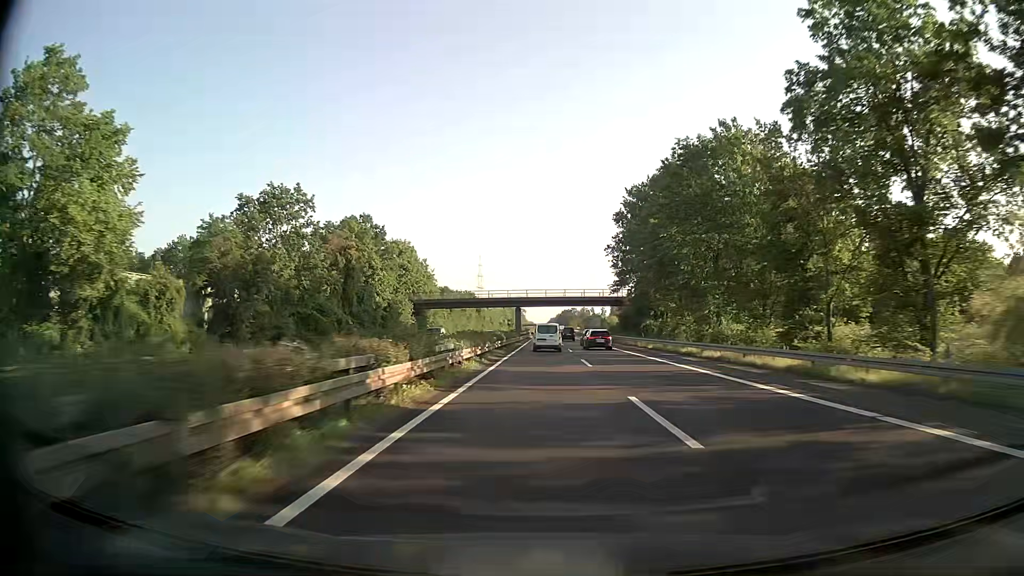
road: trunk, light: Day
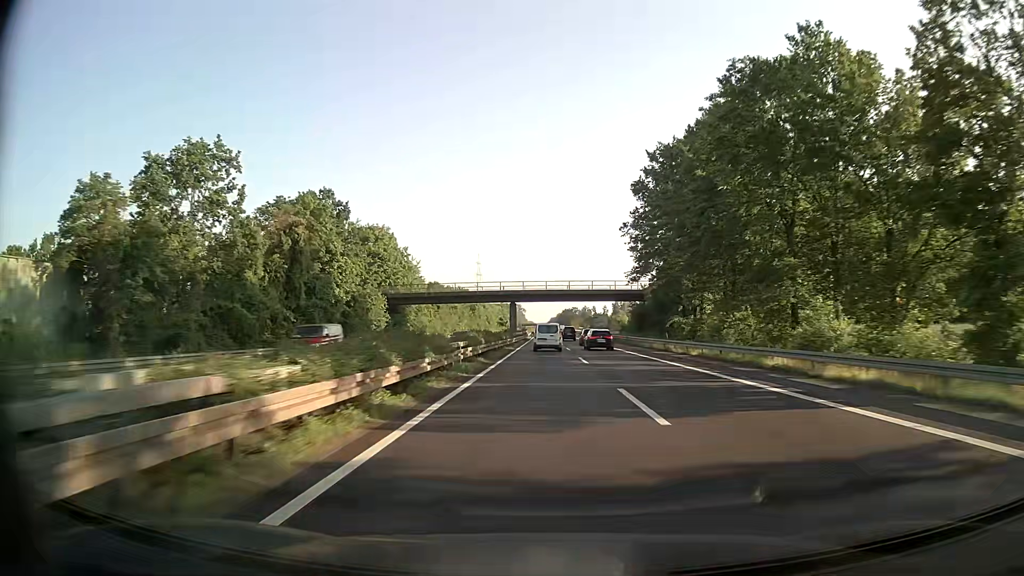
(0.0, +16.1) m; 0°
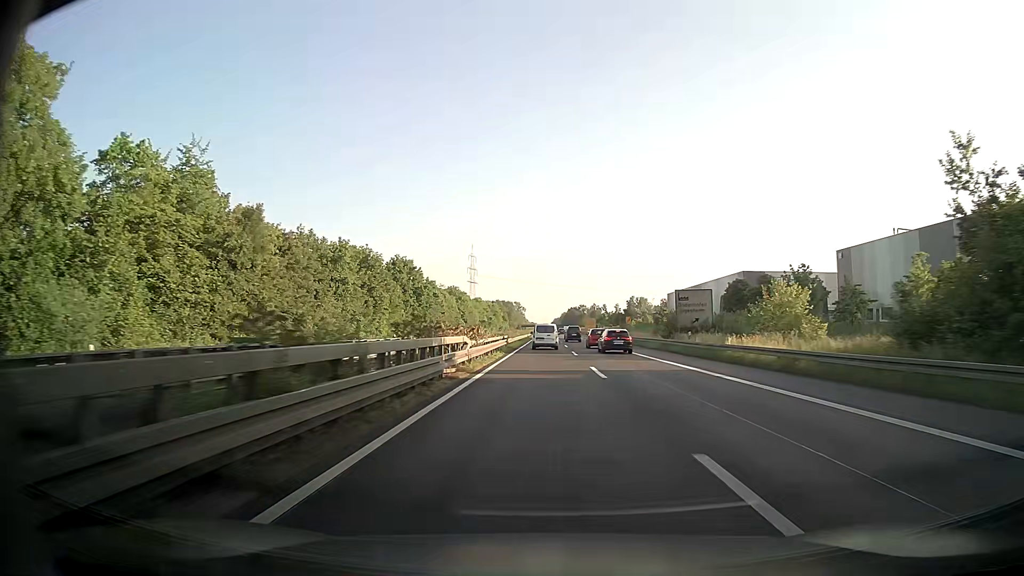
(0.0, +80.6) m; 0°
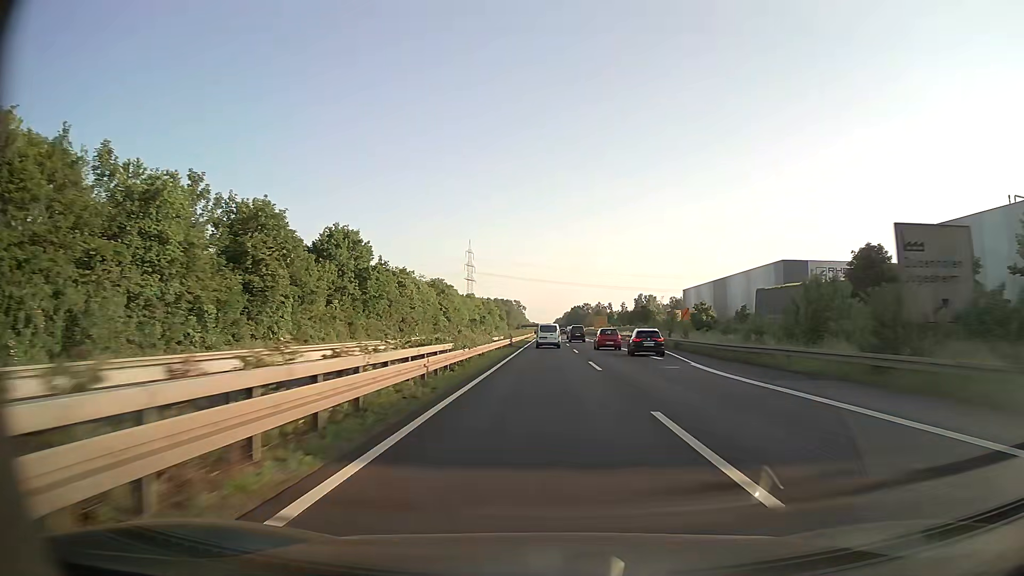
(0.0, +32.2) m; 0°
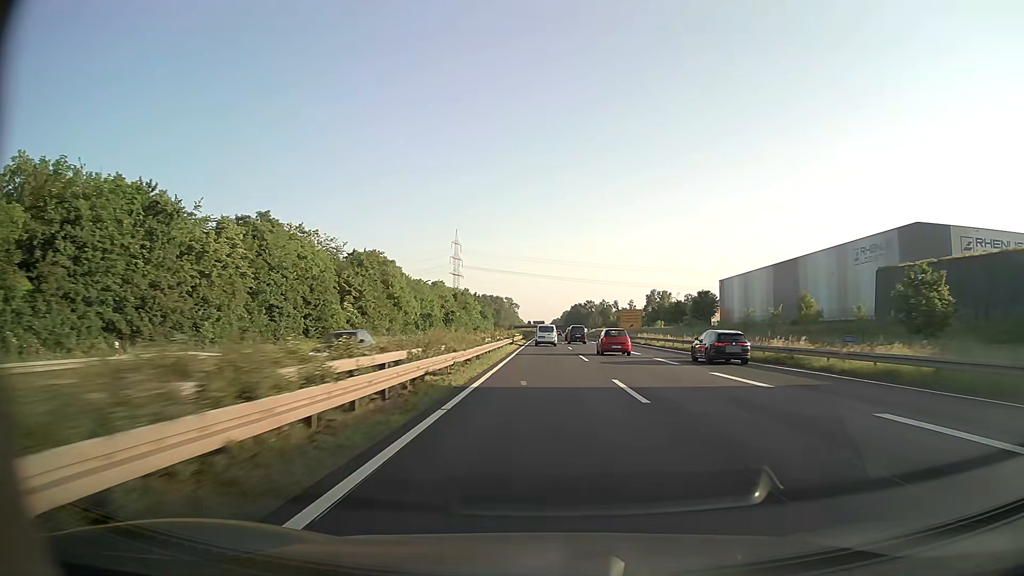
(+0.2, +64.4) m; 0°
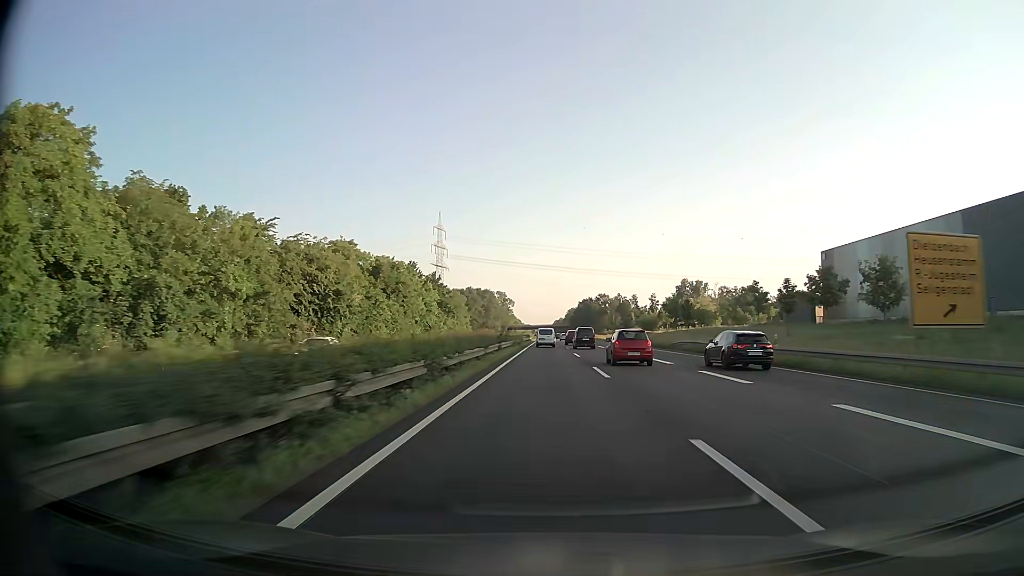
(0.0, +82.6) m; 0°
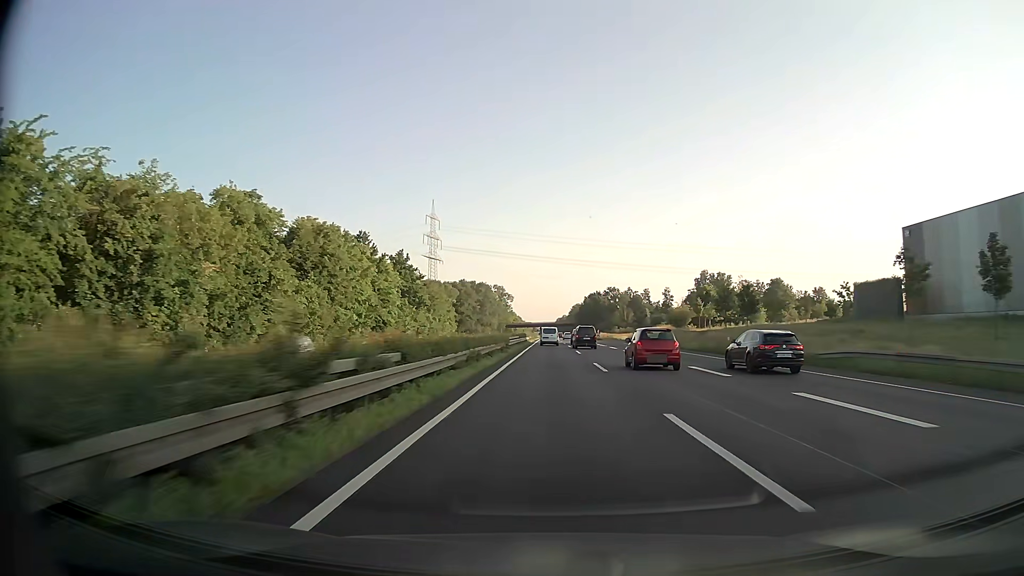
(-0.1, +33.6) m; 0°
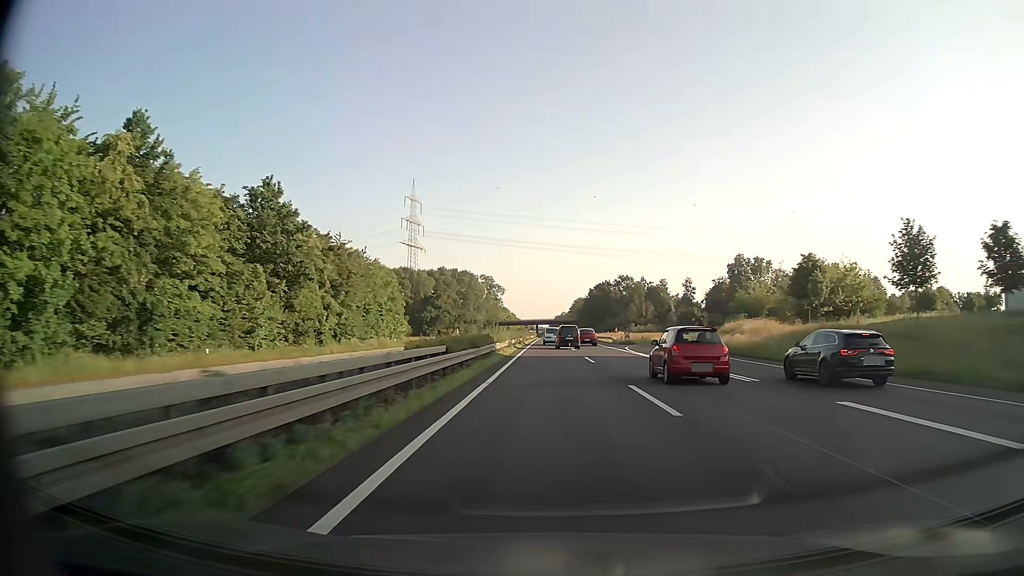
(+0.1, +50.5) m; 0°
(0, +10) (0, +20) (0, +30) (0, +40) (0, +50) (0, +60) (0, +70) (0, +80) (0, +90) (0, +100) m
